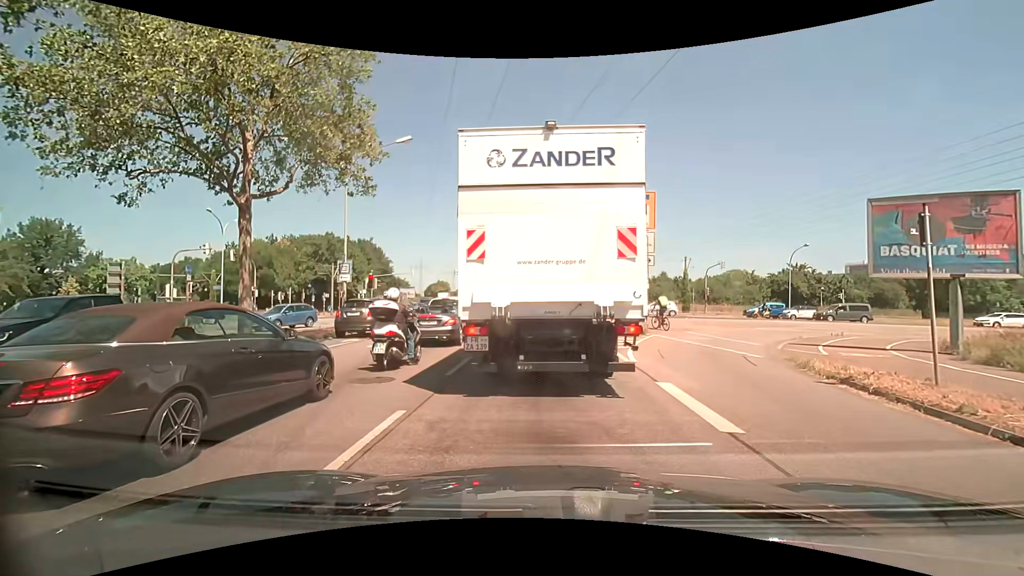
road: primary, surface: asphalt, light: Day
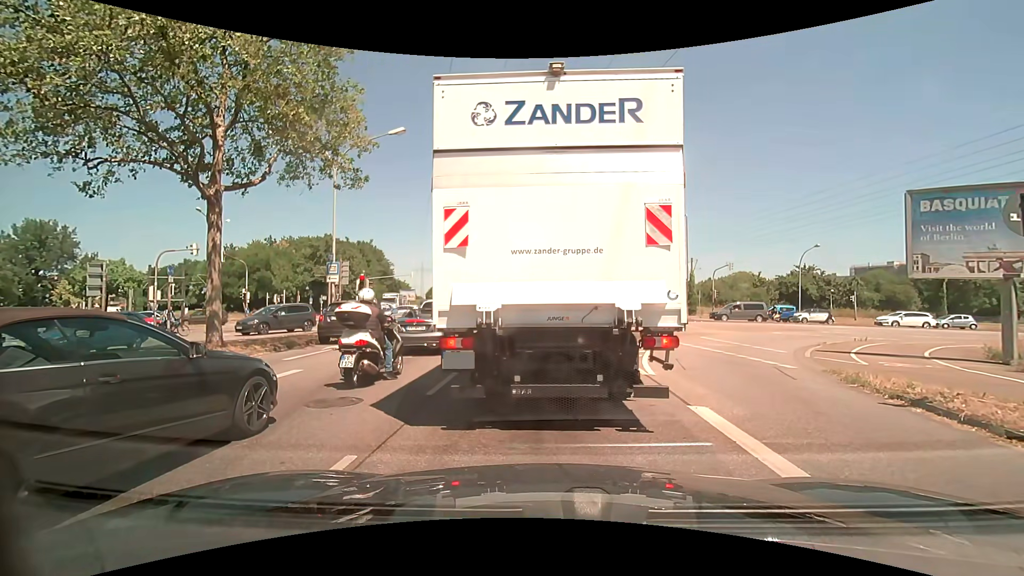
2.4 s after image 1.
(0.0, +1.6) m; -2°
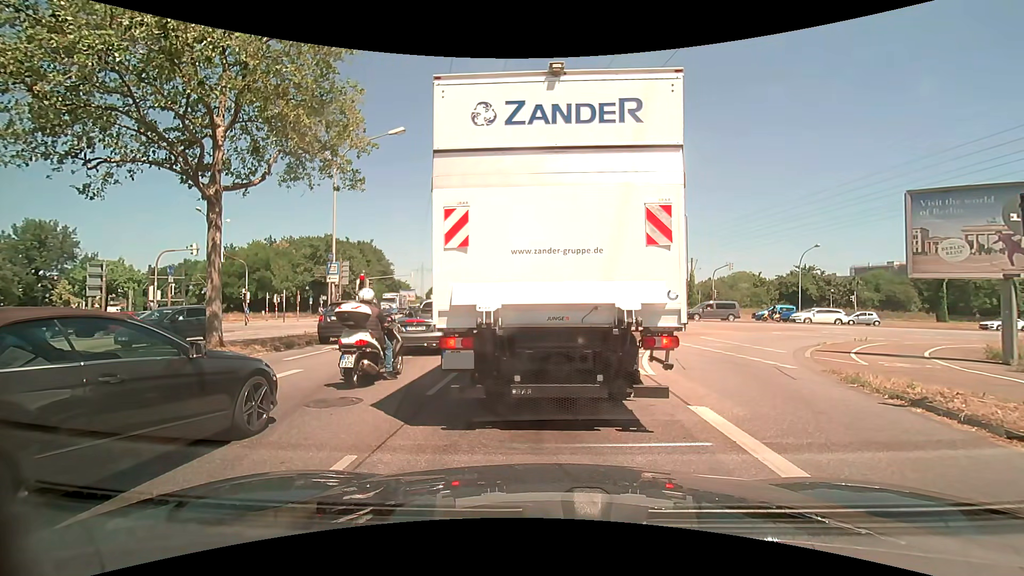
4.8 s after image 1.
(0.0, 0.0) m; 0°
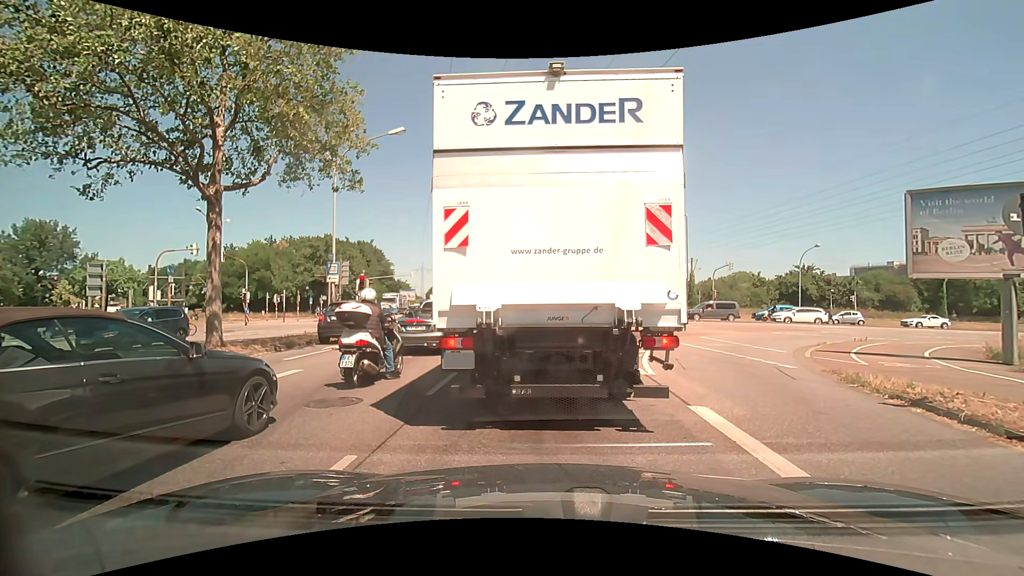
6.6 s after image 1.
(0.0, 0.0) m; 0°
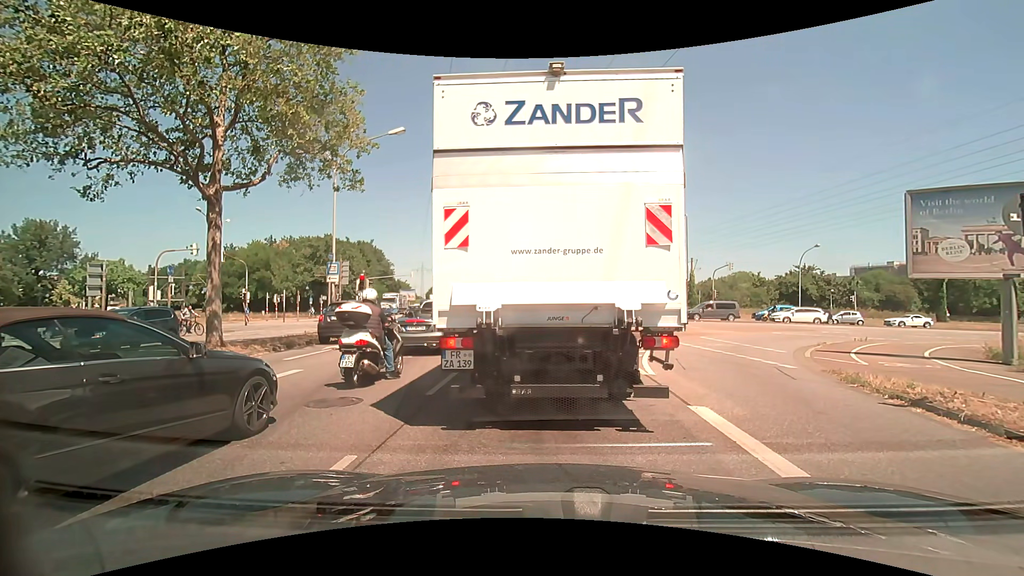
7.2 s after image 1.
(0.0, 0.0) m; 0°
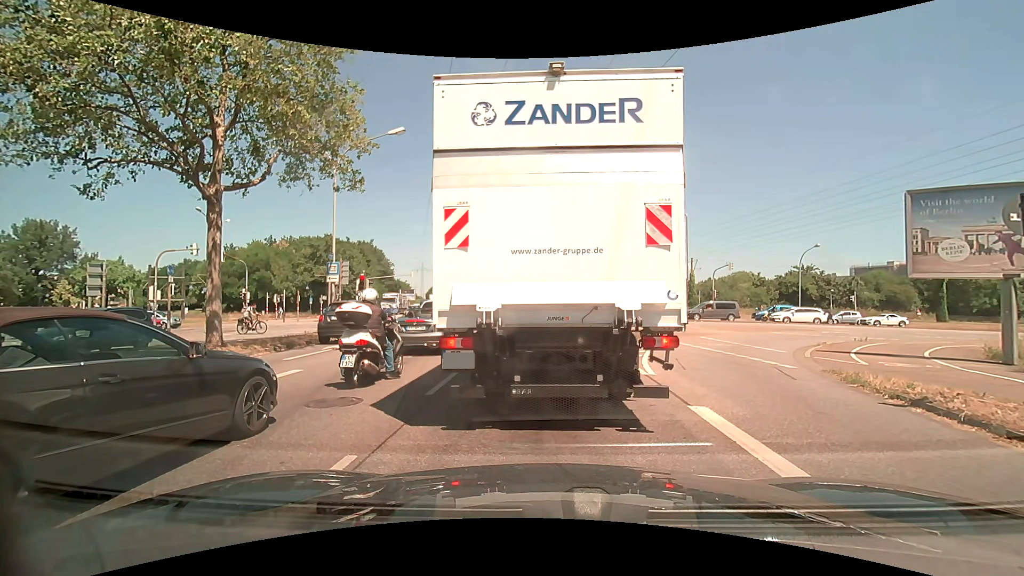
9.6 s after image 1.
(0.0, 0.0) m; 0°
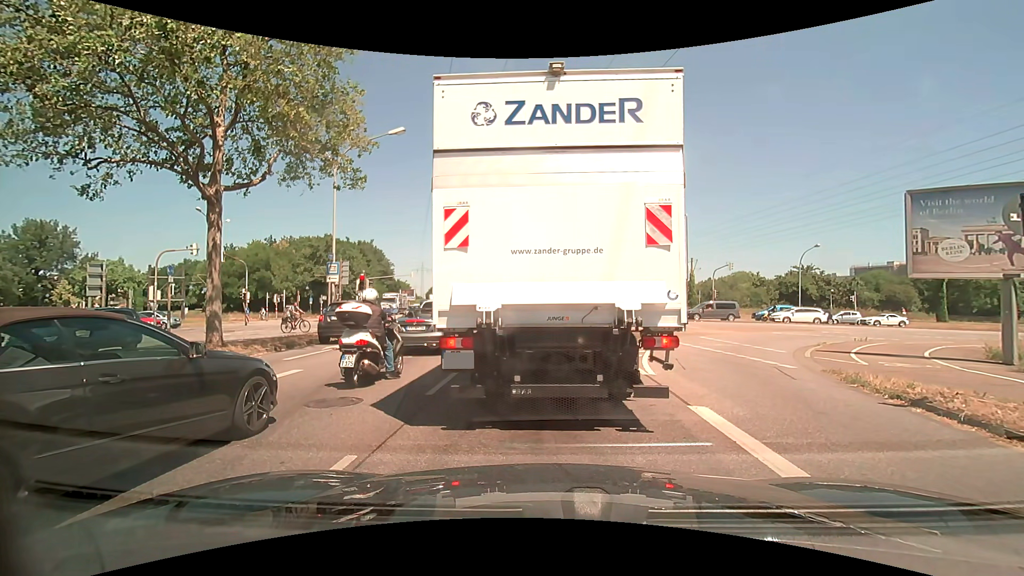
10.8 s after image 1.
(0.0, 0.0) m; 0°
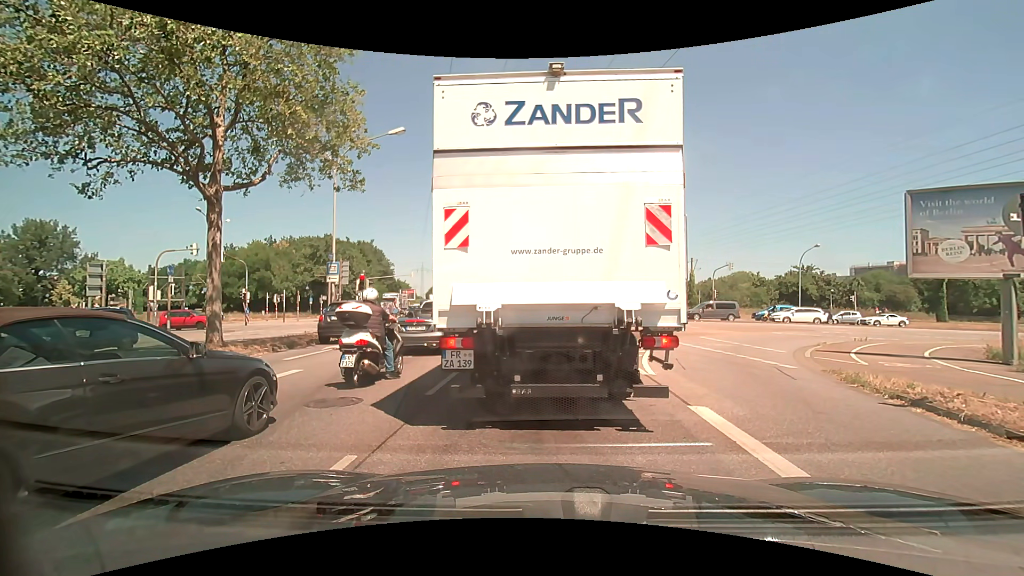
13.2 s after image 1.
(0.0, 0.0) m; 0°
(0, +10) (0, +20) (0, +30) (0, +40) (0, +50) (0, +60) (0, +70) (0, +80) (-1, +90) (-2, +100) m
